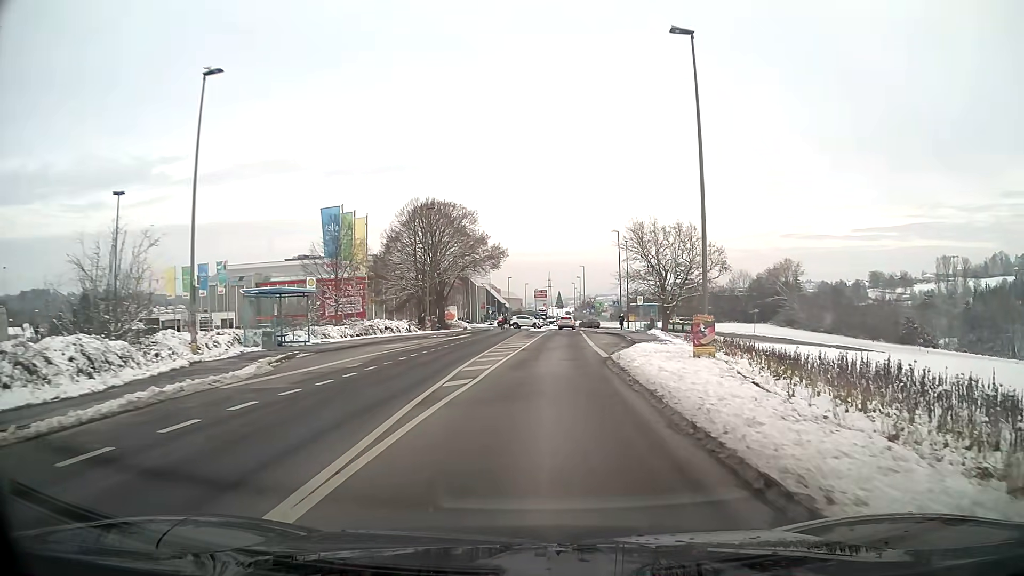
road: tertiary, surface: asphalt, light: Day
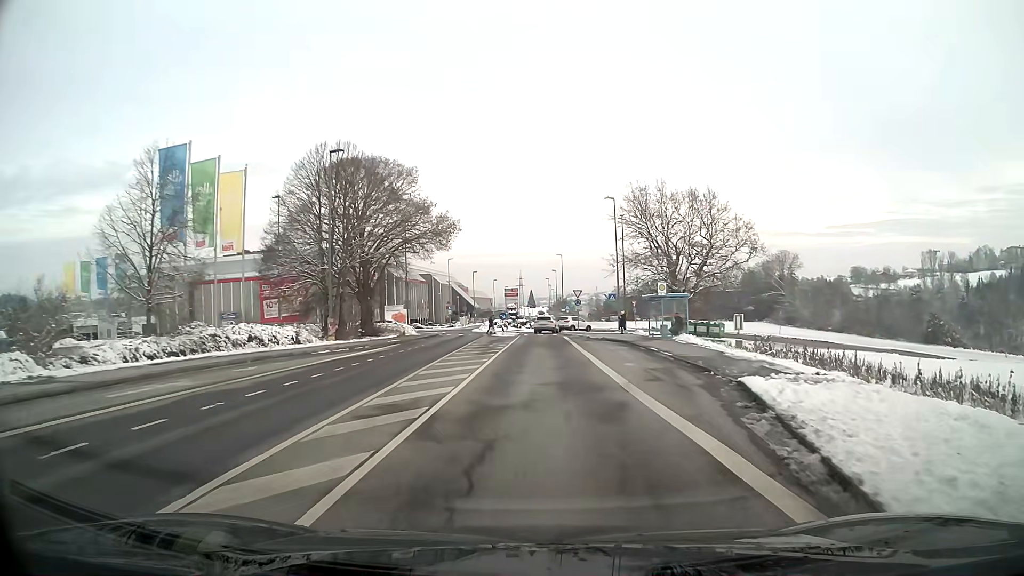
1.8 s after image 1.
(+0.4, +19.4) m; +2°
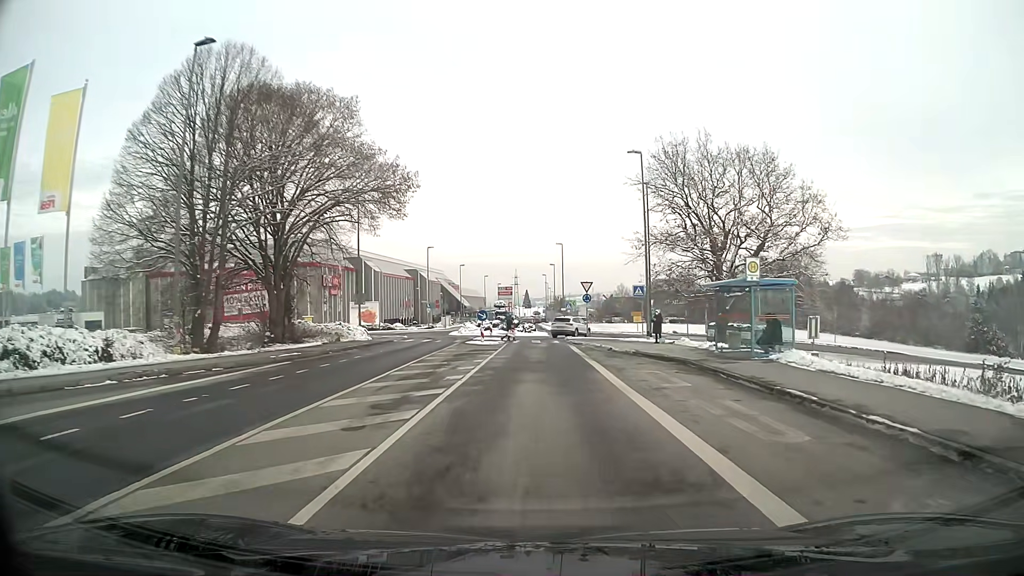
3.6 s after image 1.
(+0.1, +15.0) m; 0°
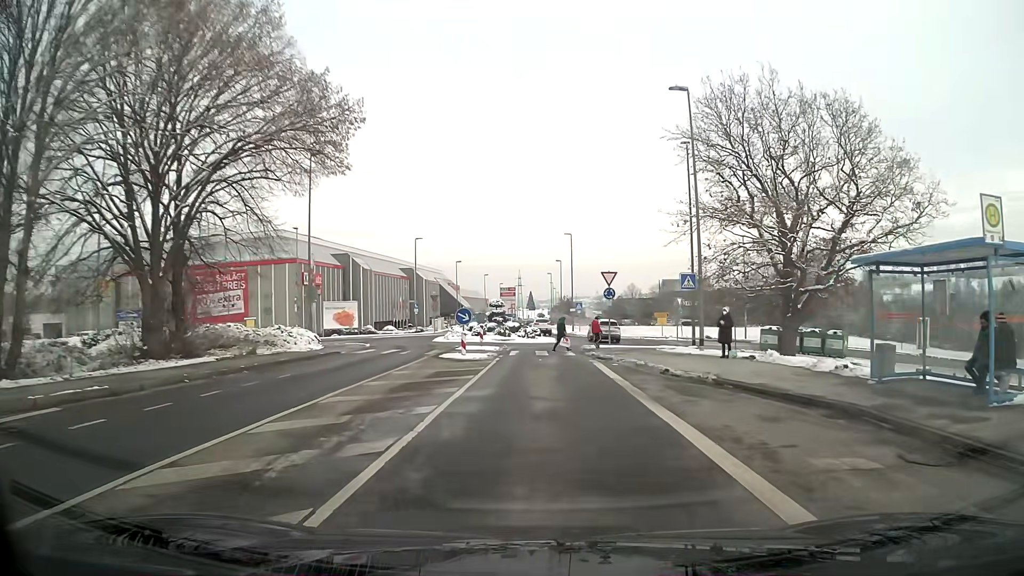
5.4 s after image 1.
(0.0, +10.9) m; 0°
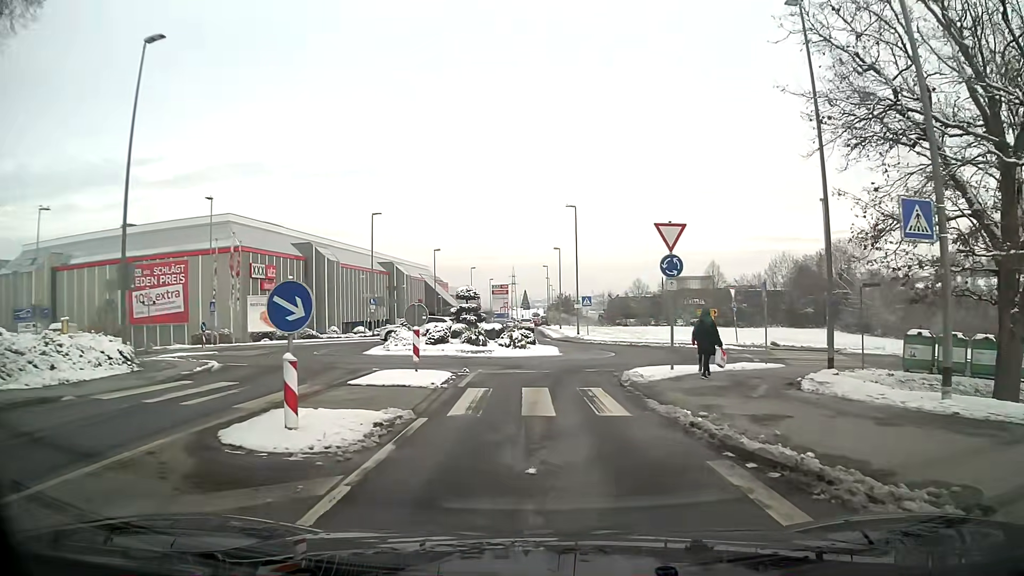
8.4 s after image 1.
(0.0, +16.7) m; 0°
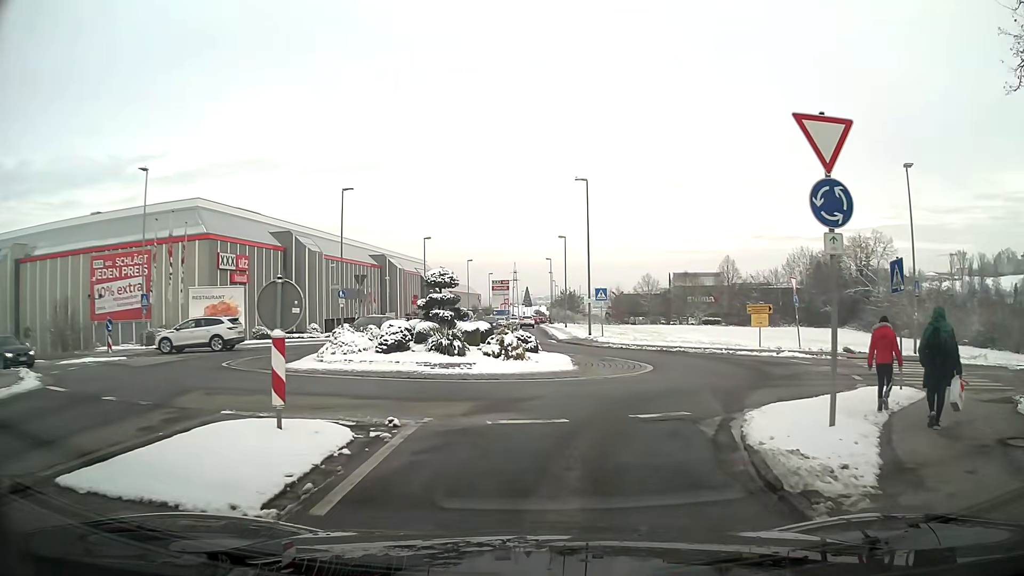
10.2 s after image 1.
(0.0, +9.2) m; 0°
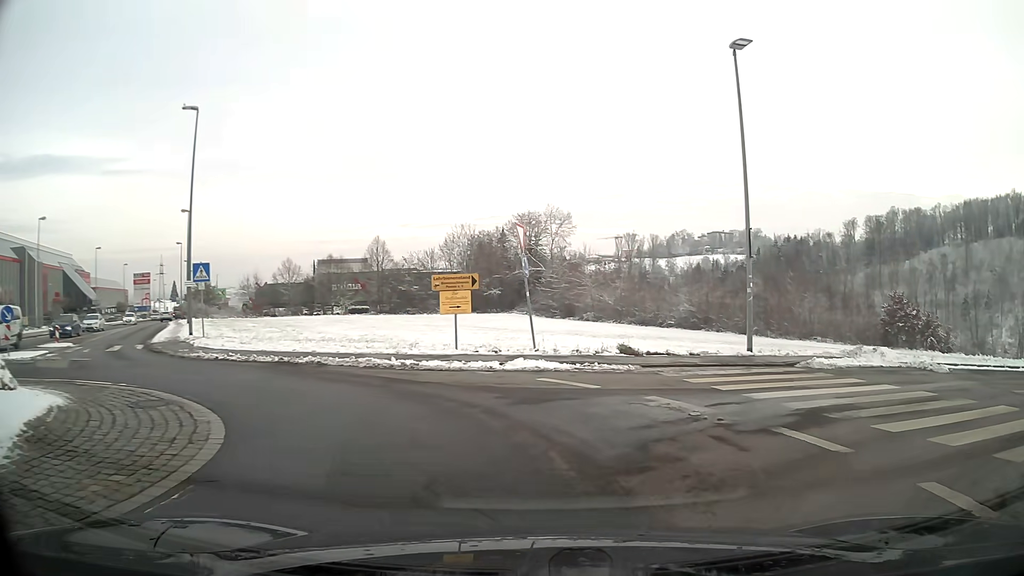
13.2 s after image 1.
(+2.9, +13.4) m; +27°
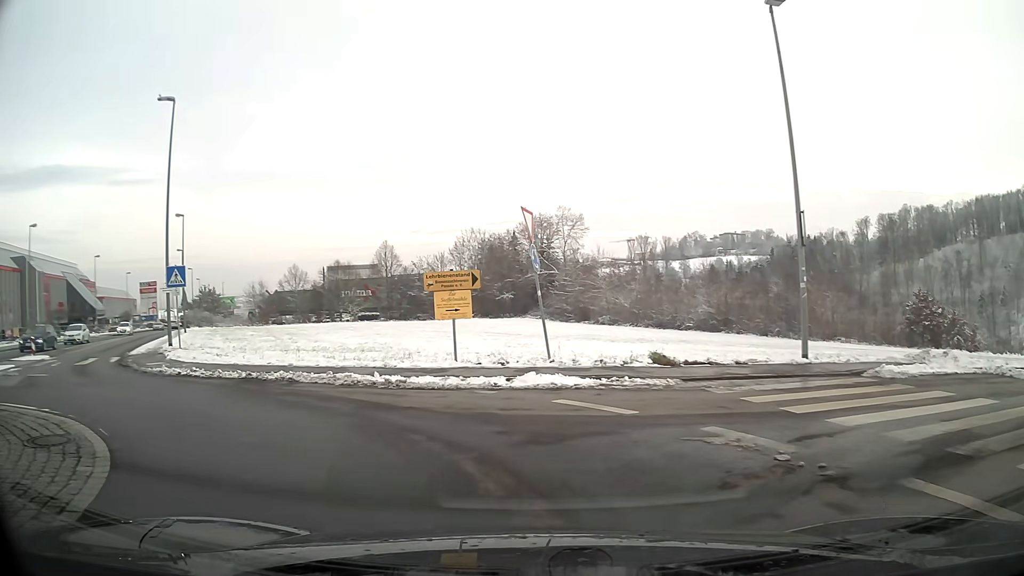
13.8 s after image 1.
(0.0, +2.9) m; -3°
